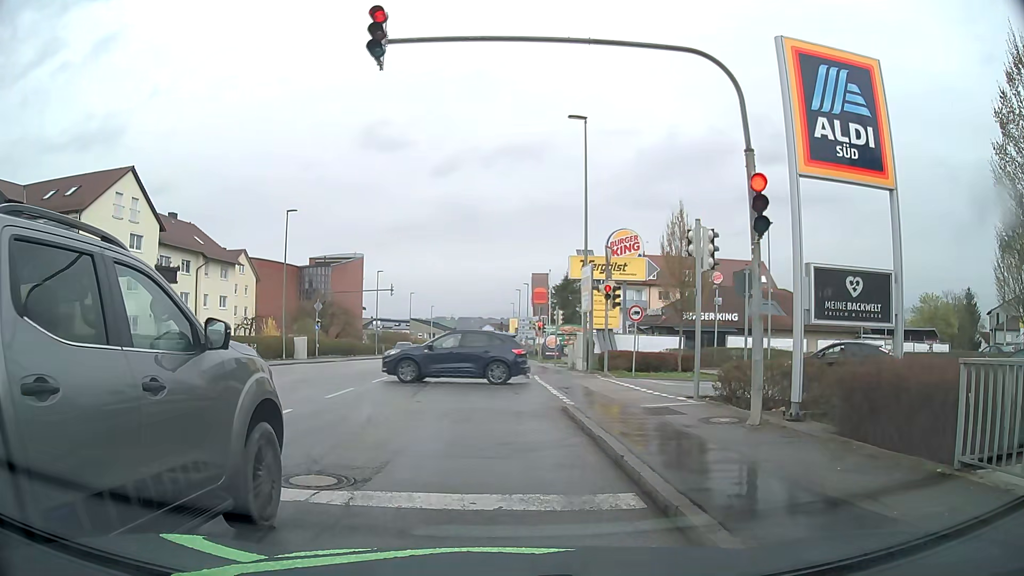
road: tertiary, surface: asphalt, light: Day
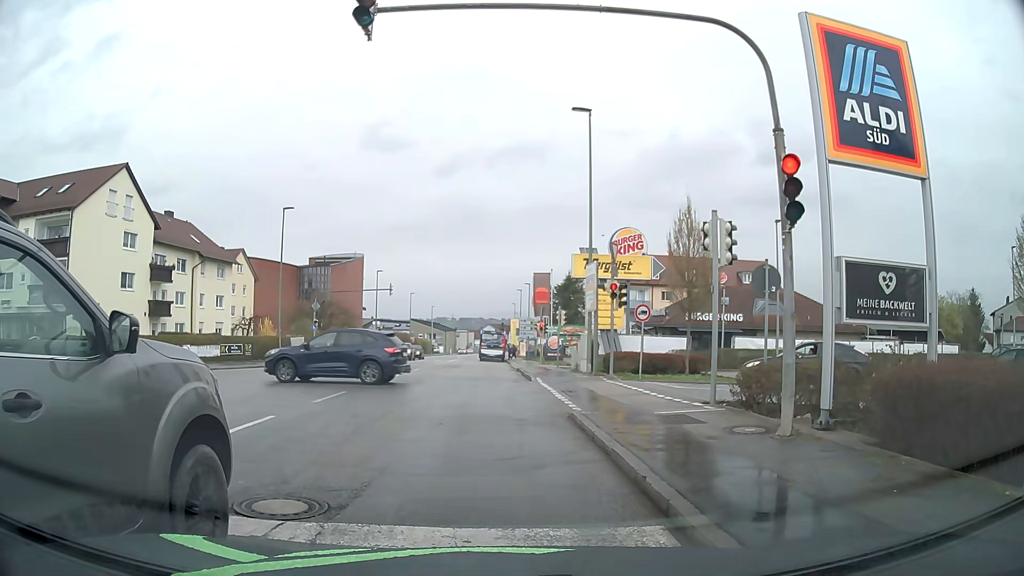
(0.0, +1.0) m; +2°
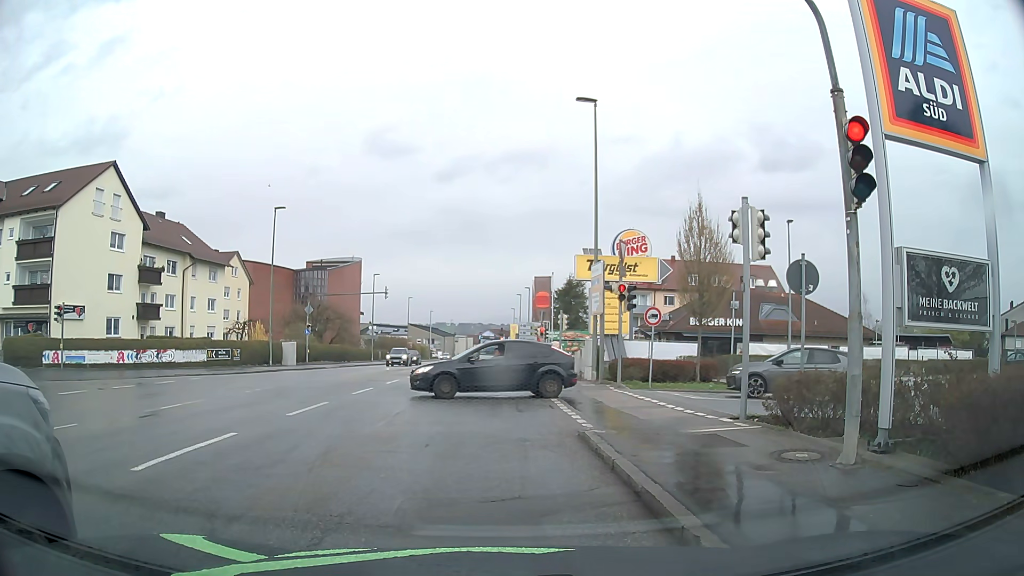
(0.0, +1.7) m; 0°
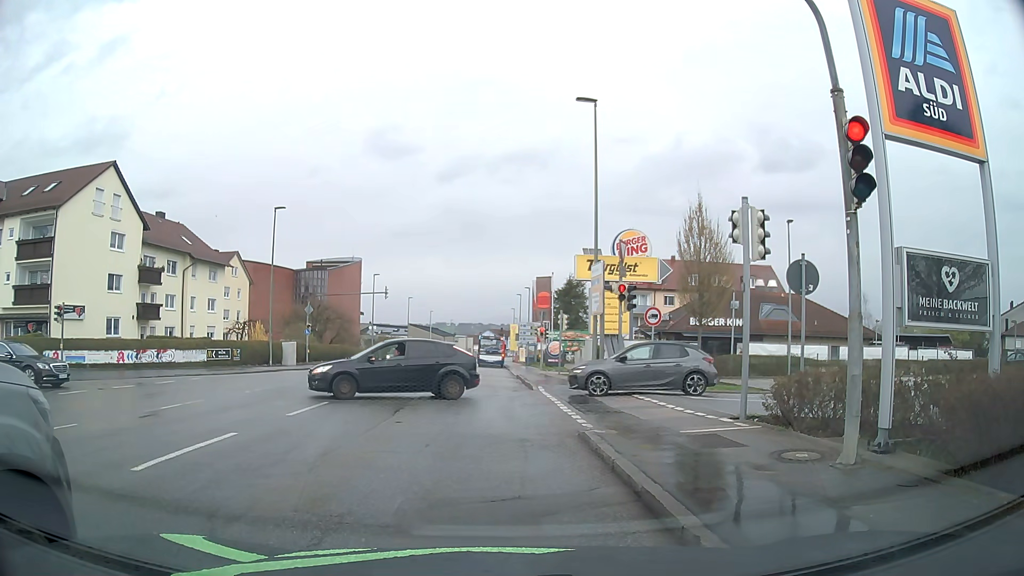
(0.0, 0.0) m; 0°
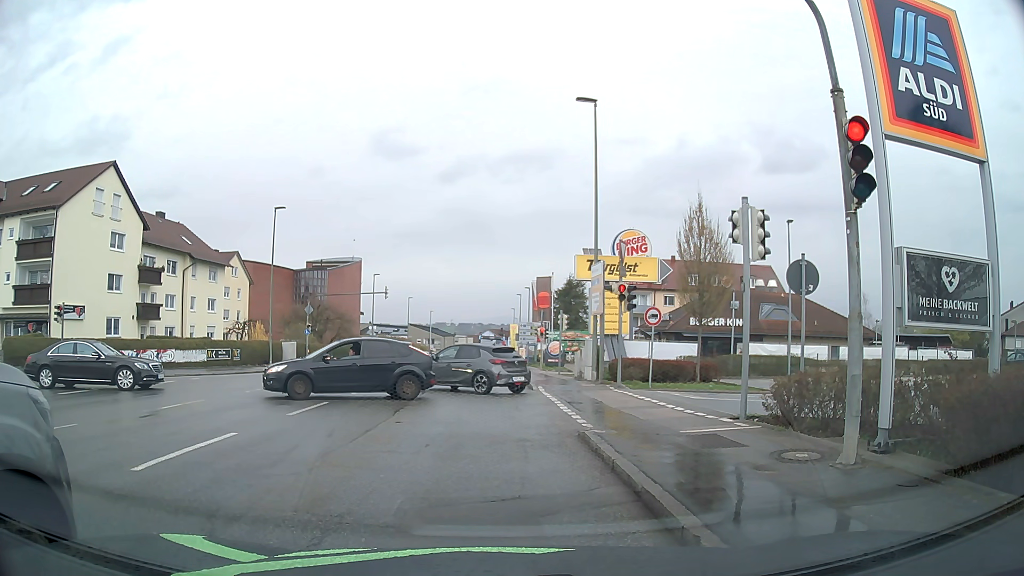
(0.0, 0.0) m; 0°
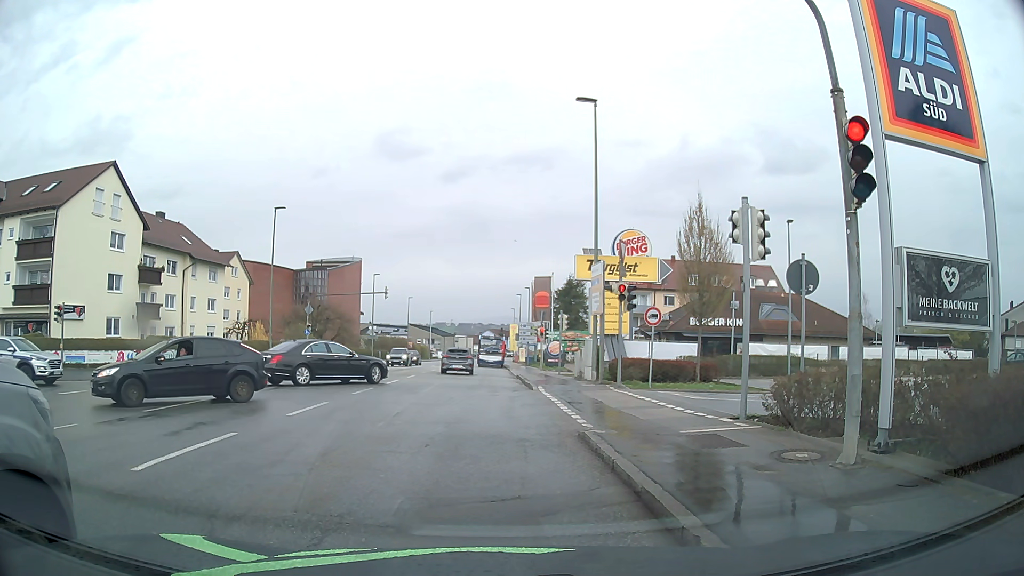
(0.0, 0.0) m; 0°
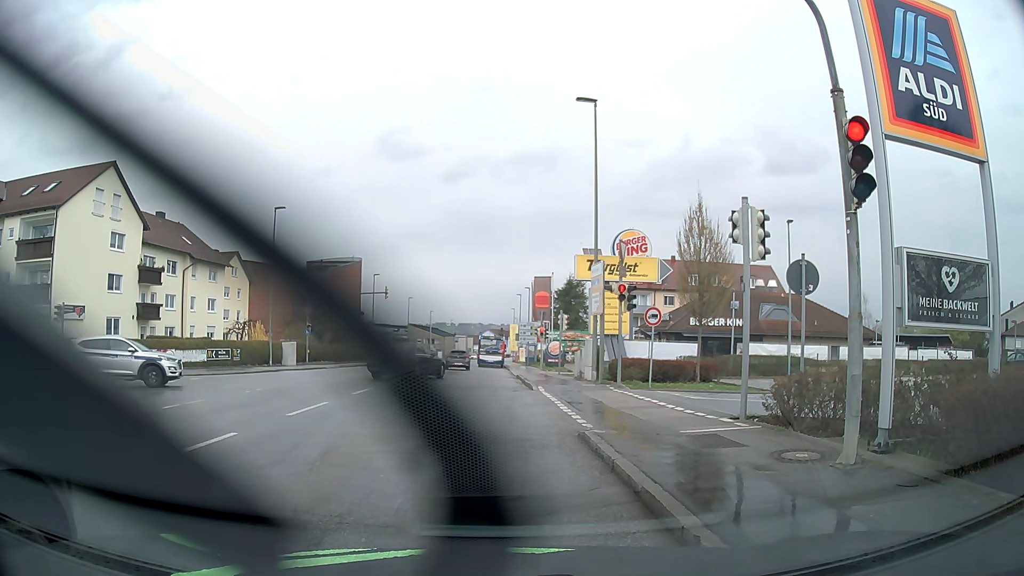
(0.0, 0.0) m; 0°
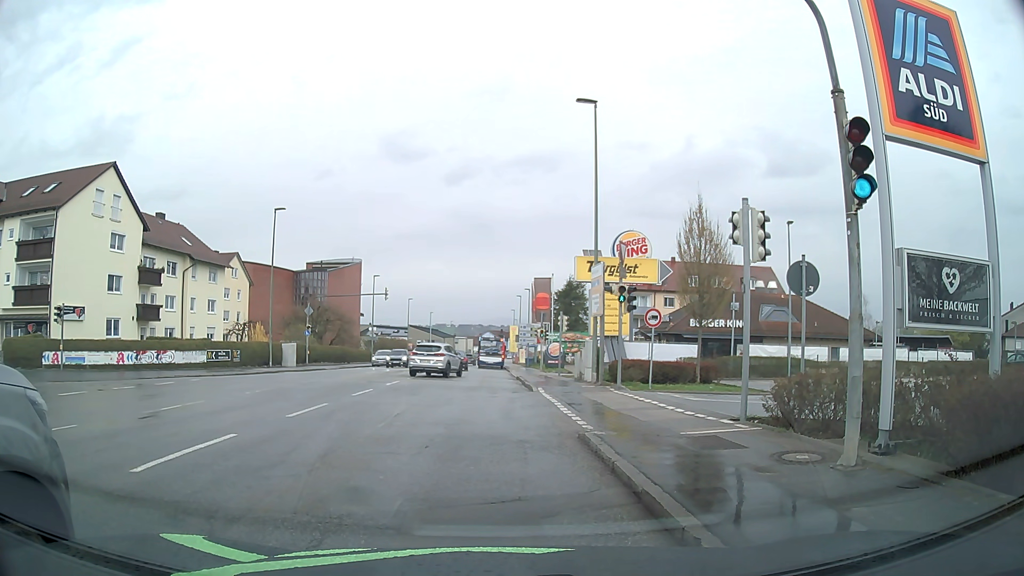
(0.0, 0.0) m; 0°
(0, +10) (-1, +20) (-1, +30) (-2, +40) (-2, +50) (-3, +60) (-3, +70) (-5, +80) (-6, +90) (-7, +100) m
